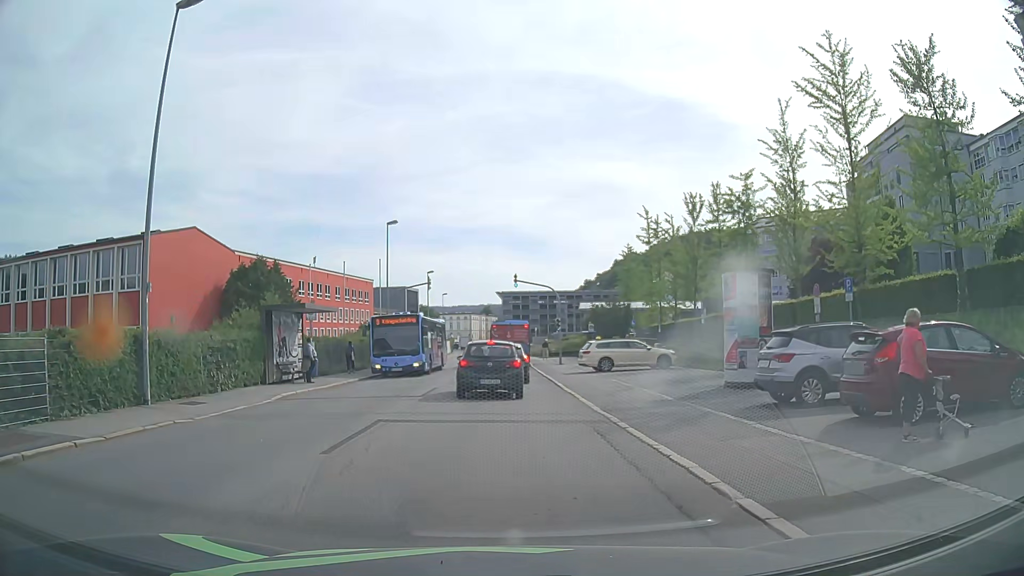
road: tertiary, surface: asphalt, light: Day
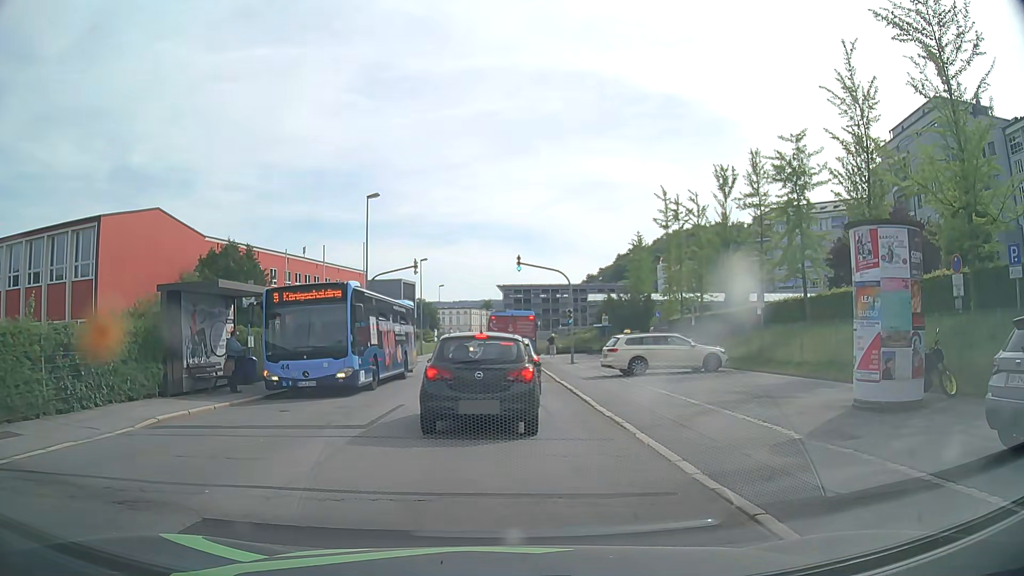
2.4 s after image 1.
(0.0, +7.2) m; -1°
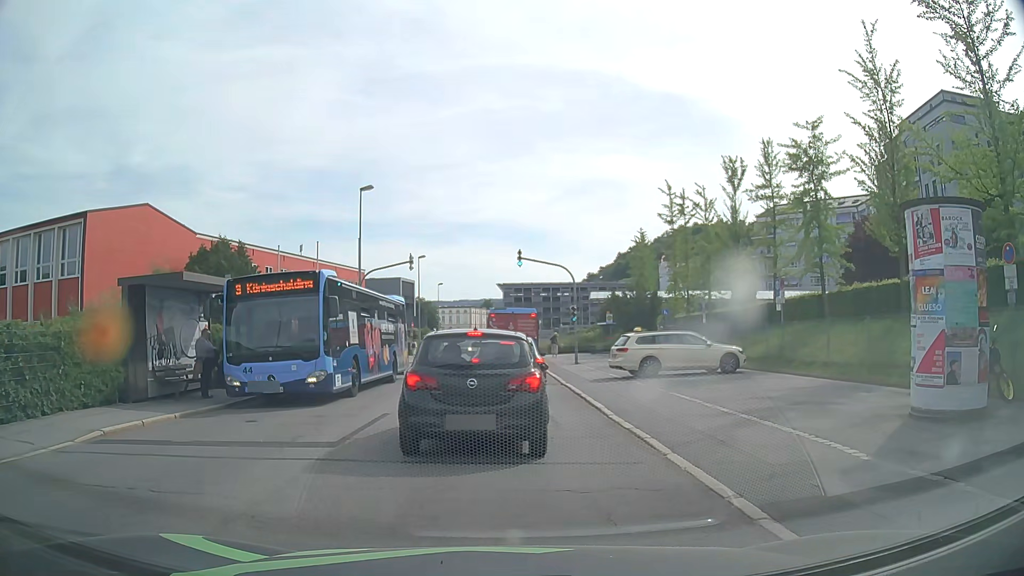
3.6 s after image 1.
(0.0, +1.8) m; +1°
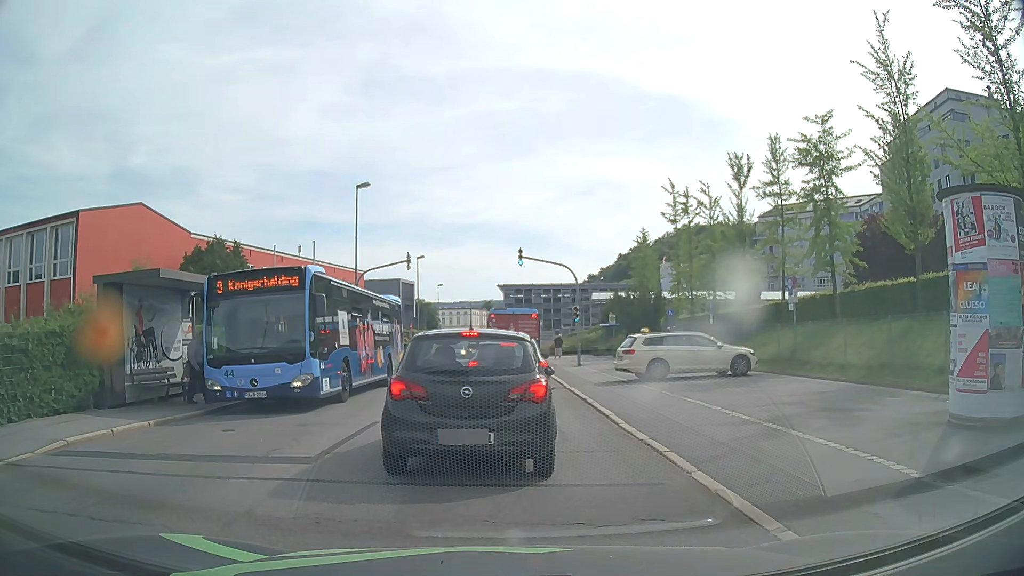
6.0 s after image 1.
(0.0, +1.0) m; 0°
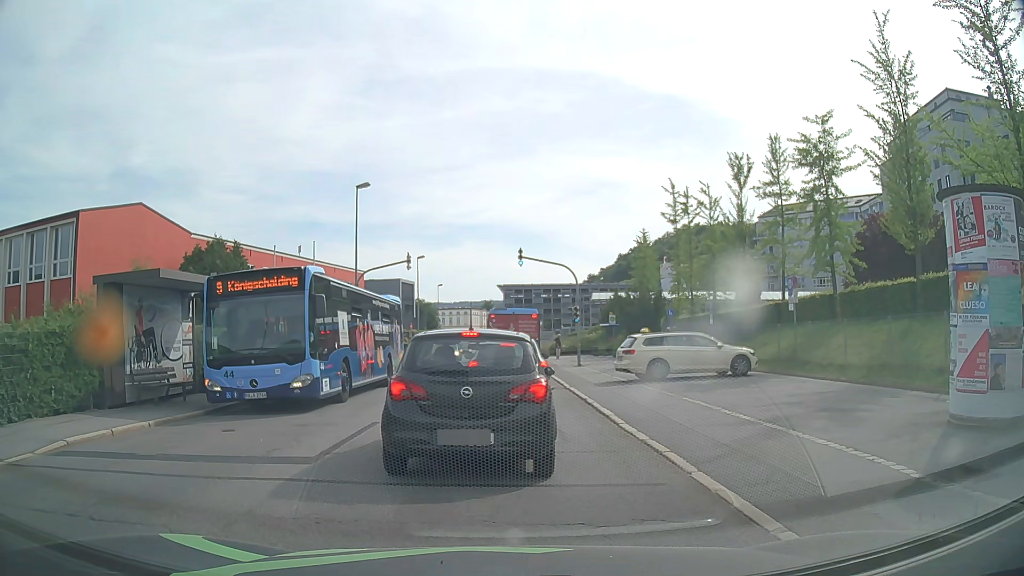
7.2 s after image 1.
(0.0, 0.0) m; 0°
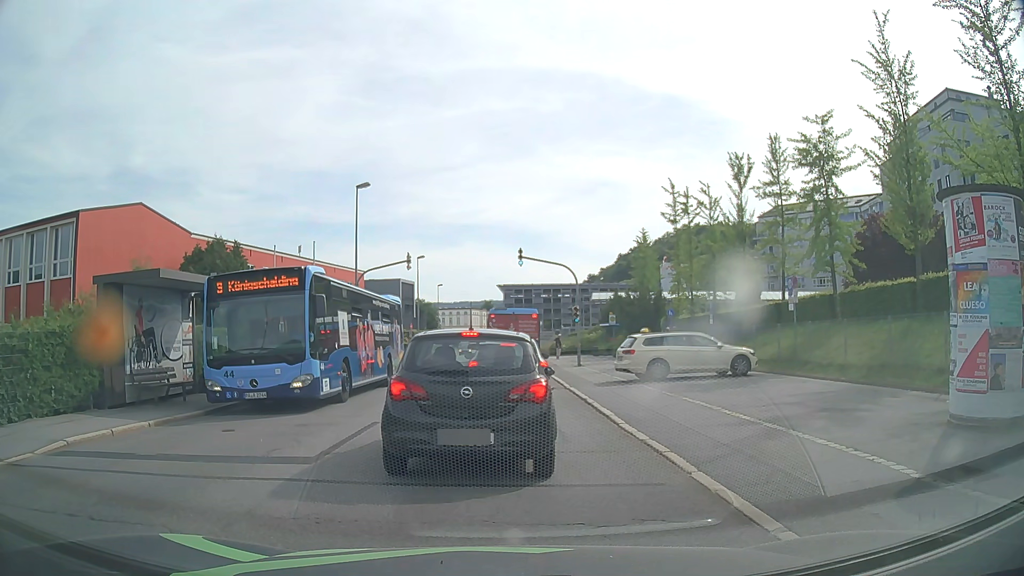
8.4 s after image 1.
(0.0, 0.0) m; 0°
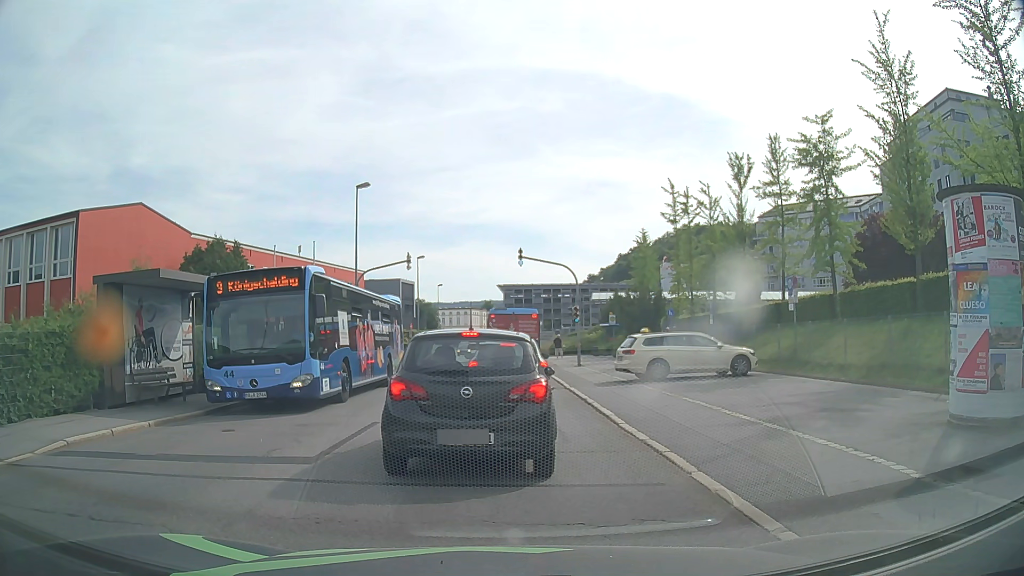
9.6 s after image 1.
(0.0, 0.0) m; 0°
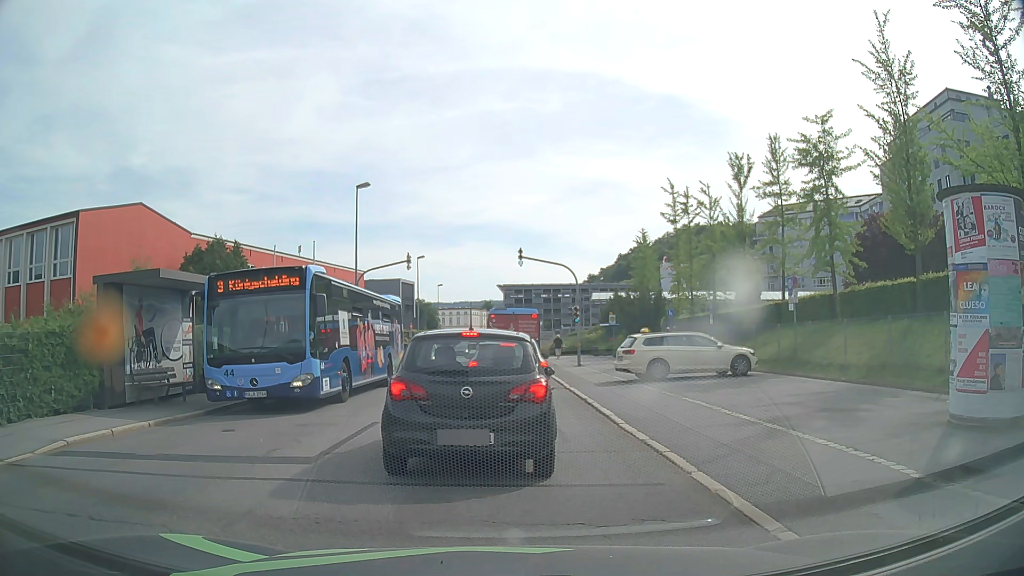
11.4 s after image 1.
(0.0, 0.0) m; 0°
